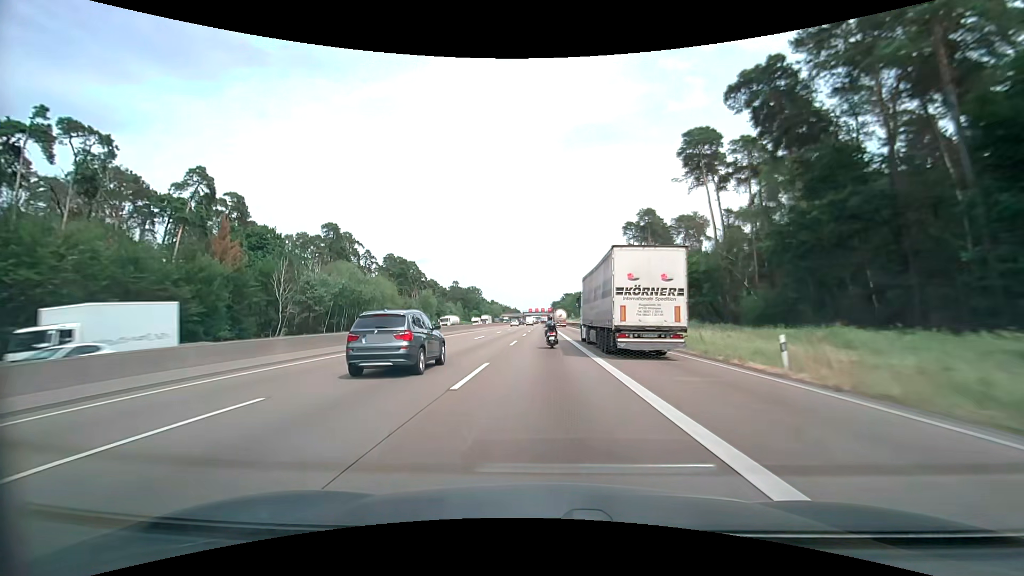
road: motorway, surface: asphalt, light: Day
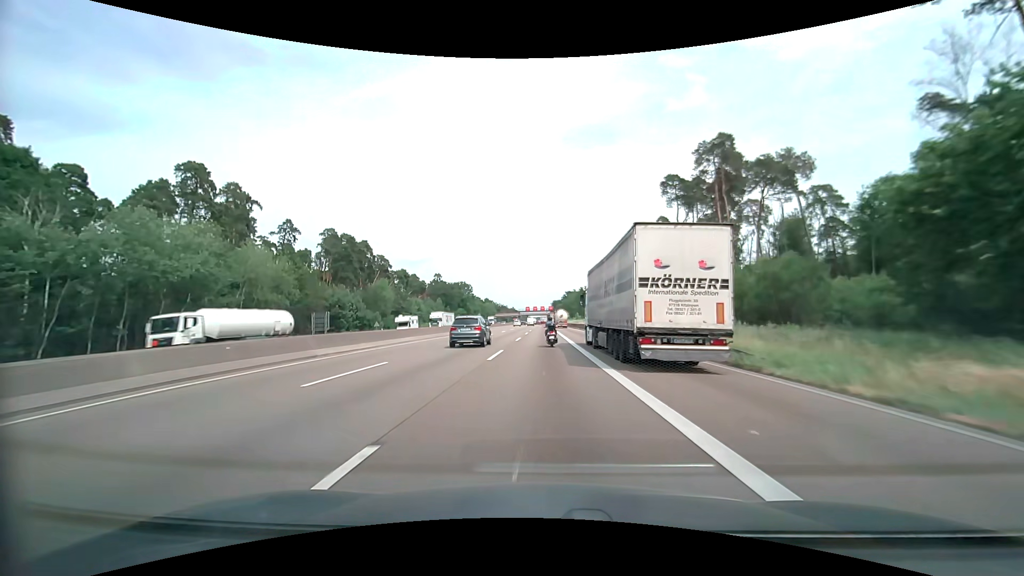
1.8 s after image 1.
(0.0, +46.2) m; 0°
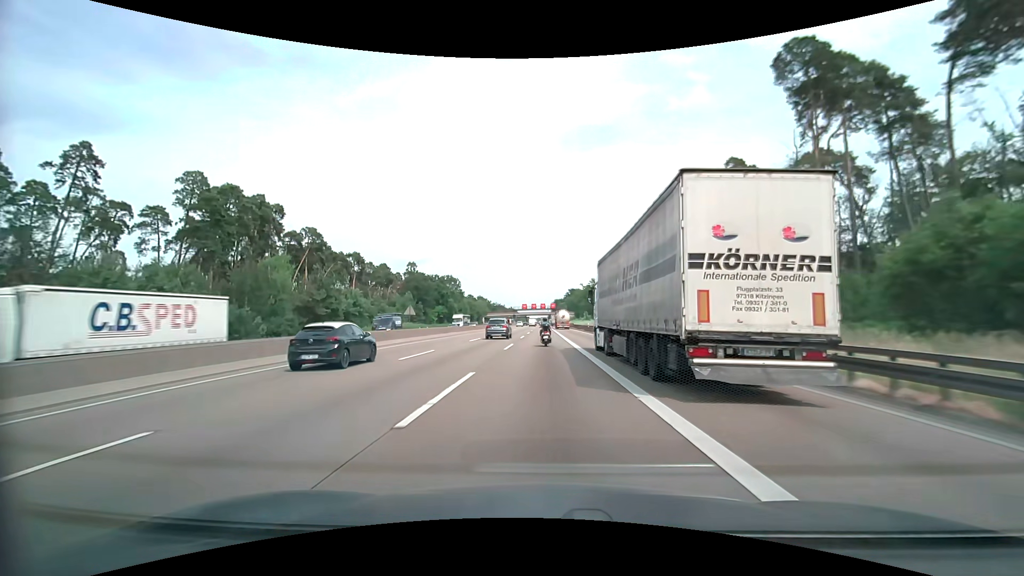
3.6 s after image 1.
(+0.1, +46.5) m; 0°
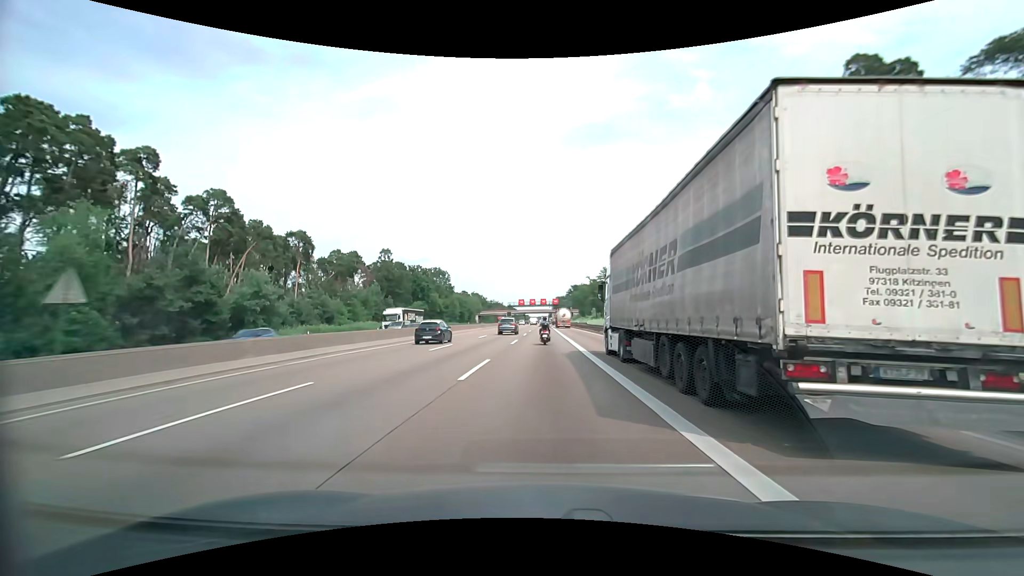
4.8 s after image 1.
(+0.1, +31.1) m; 0°
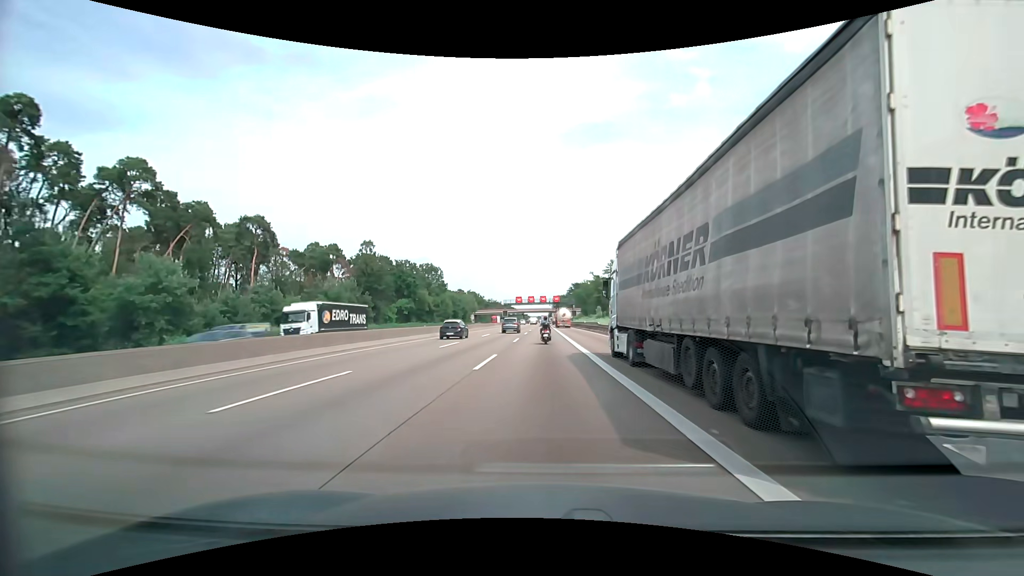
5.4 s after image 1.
(0.0, +15.6) m; 0°
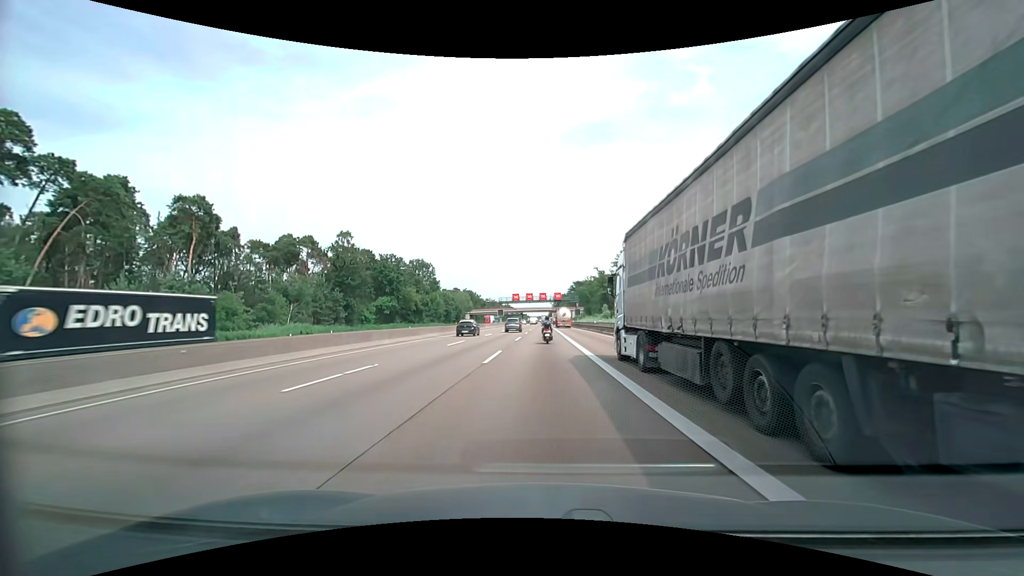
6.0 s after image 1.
(0.0, +15.6) m; 0°
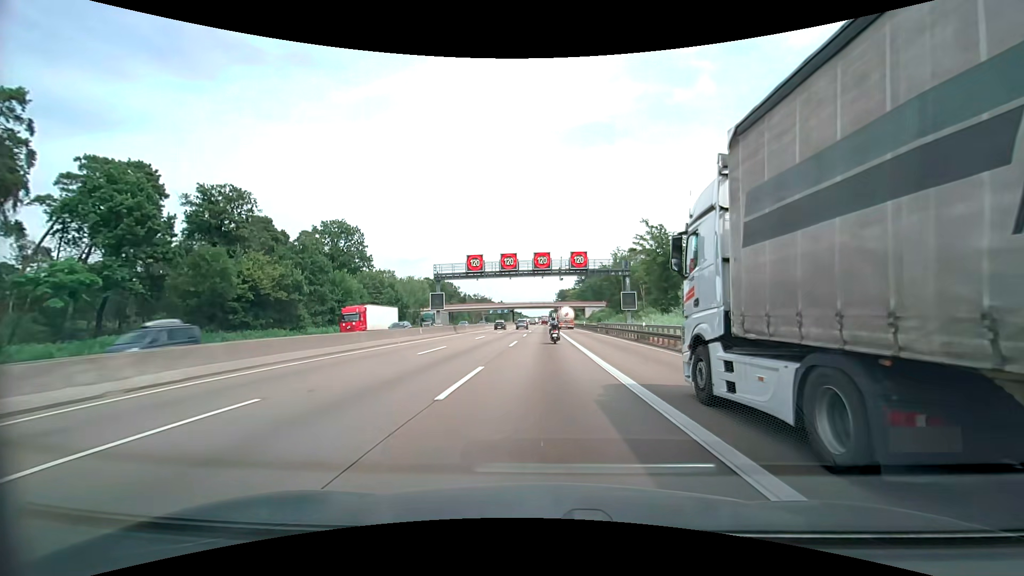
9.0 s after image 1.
(0.0, +78.7) m; 0°
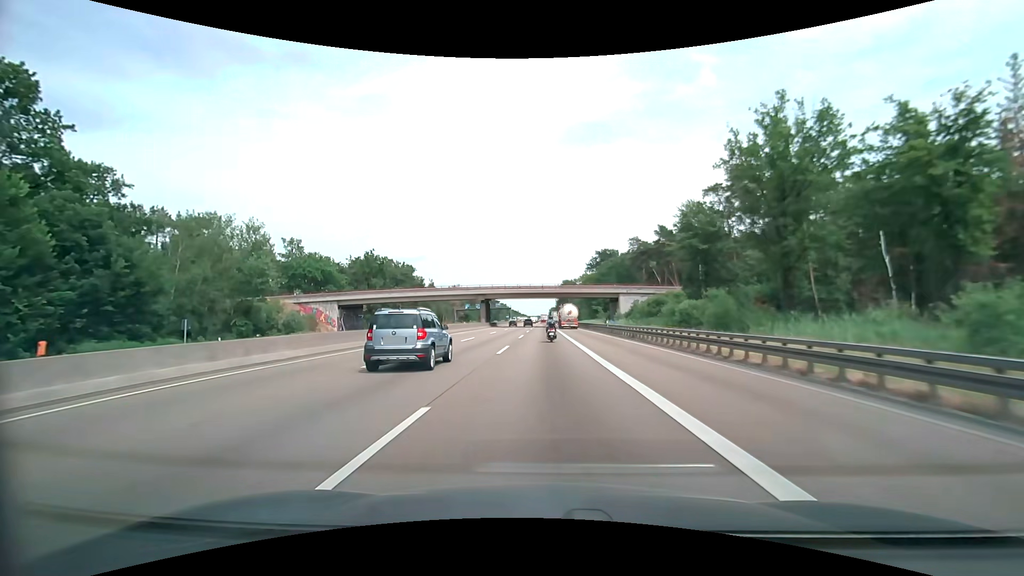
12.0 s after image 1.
(+0.3, +78.5) m; 0°
(0, +10) (0, +20) (0, +30) (0, +40) (0, +50) (0, +60) (0, +70) (0, +80) (0, +90) (0, +100) m
